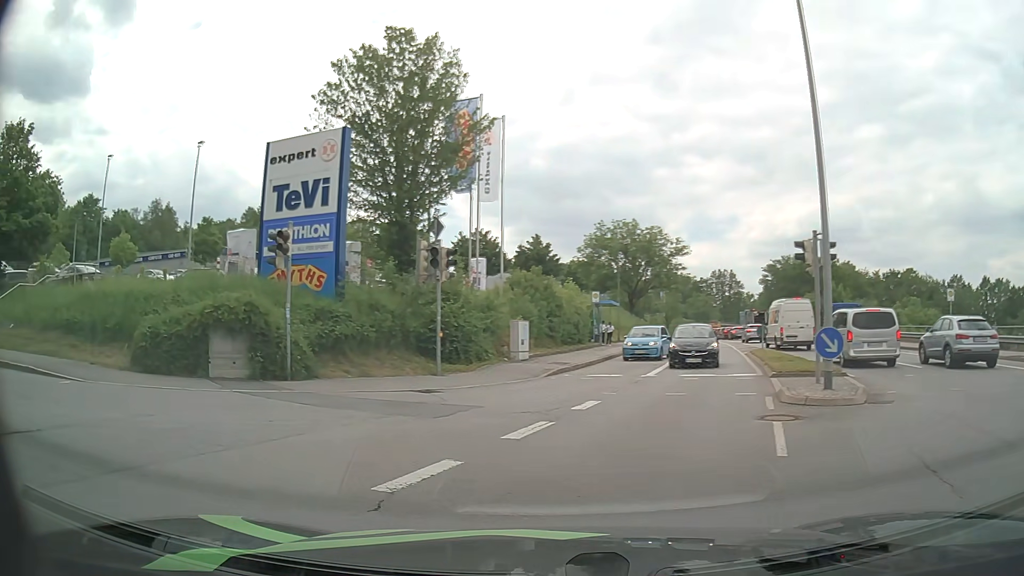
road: tertiary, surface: asphalt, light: Day
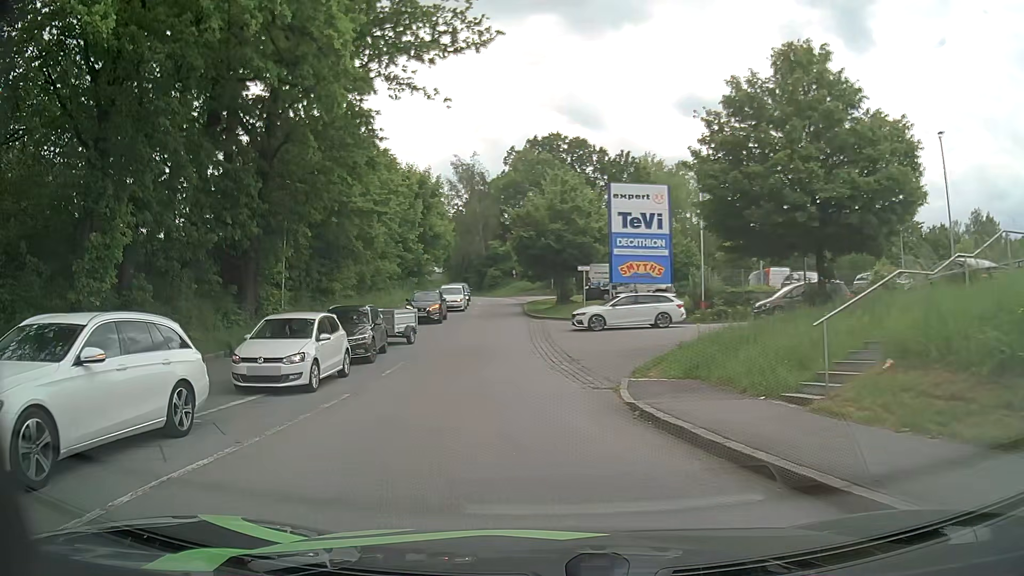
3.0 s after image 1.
(-8.6, +9.2) m; -72°
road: residential
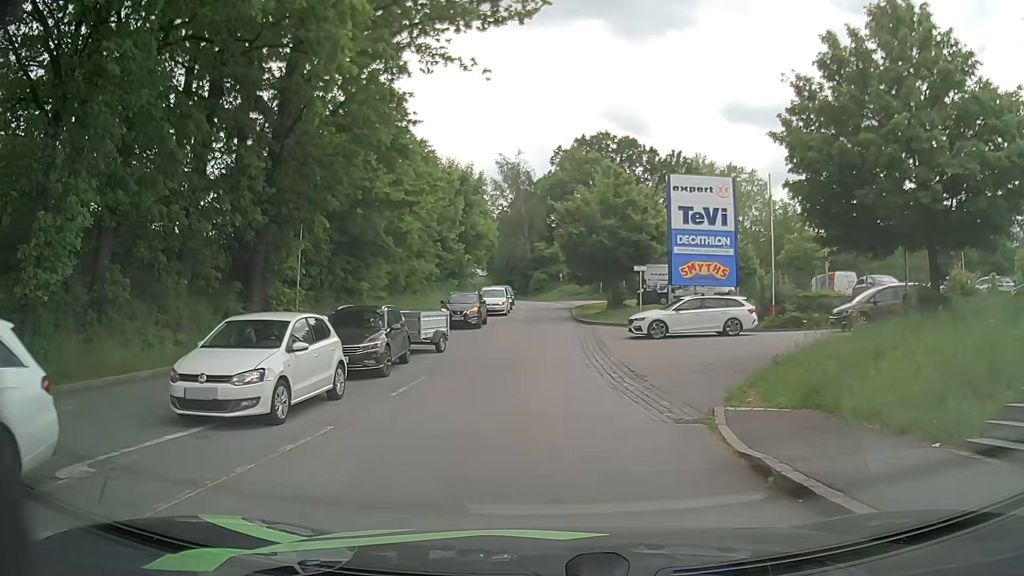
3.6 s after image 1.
(-0.2, +3.7) m; -4°
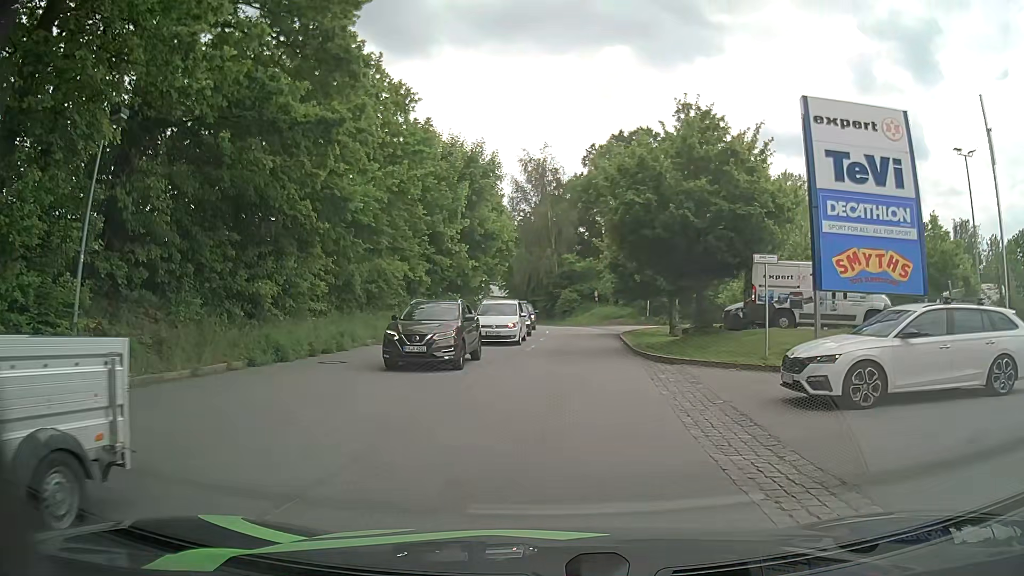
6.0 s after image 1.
(-0.5, +14.3) m; -3°
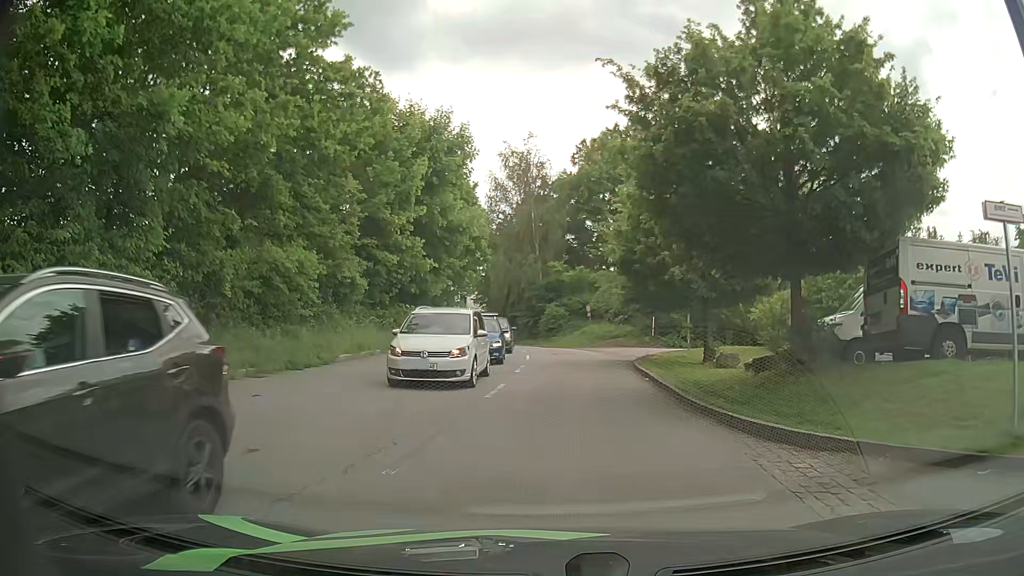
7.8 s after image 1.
(+0.1, +9.7) m; +2°
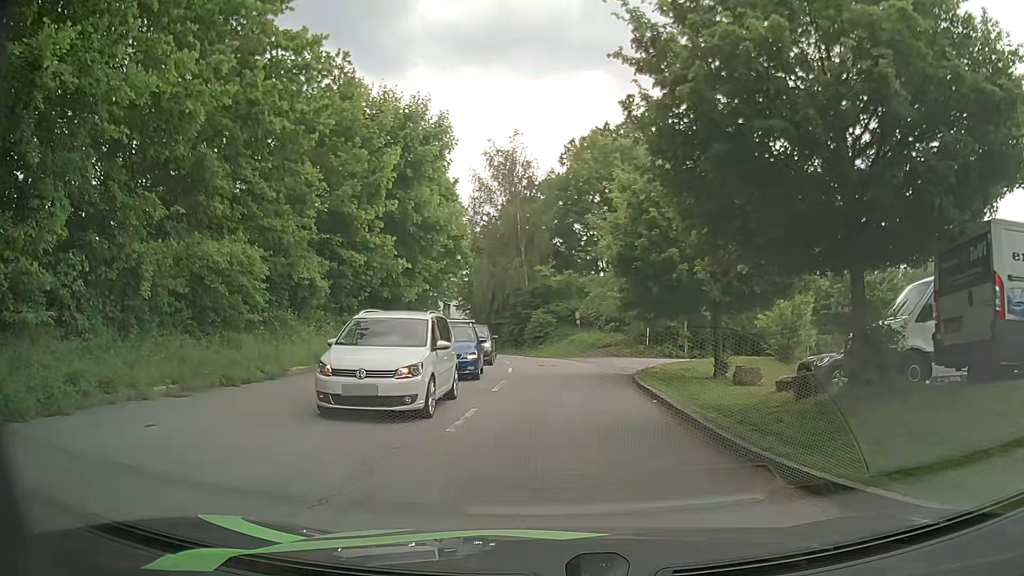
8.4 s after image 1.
(0.0, +3.1) m; -1°
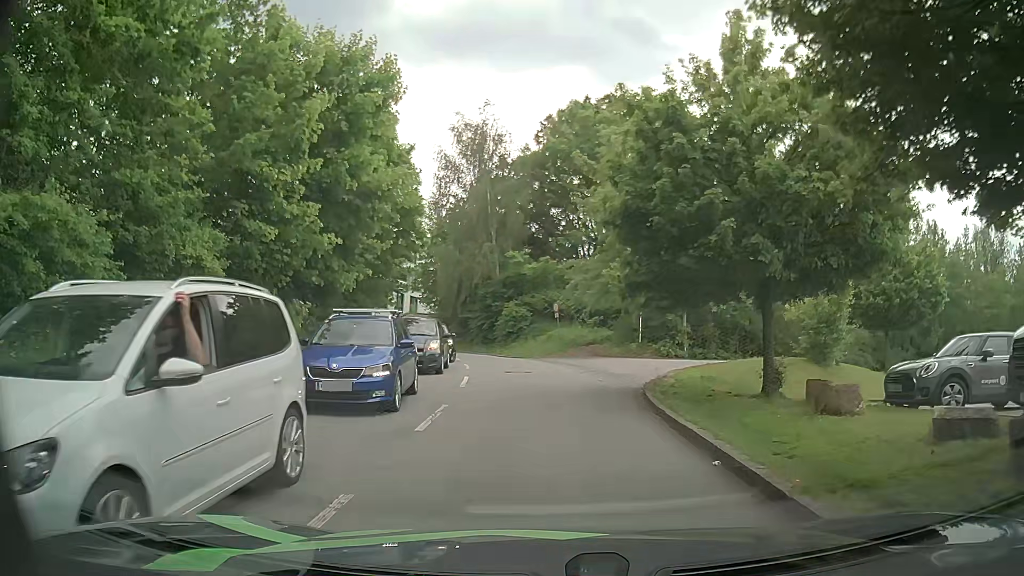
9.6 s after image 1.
(+0.2, +6.3) m; +2°
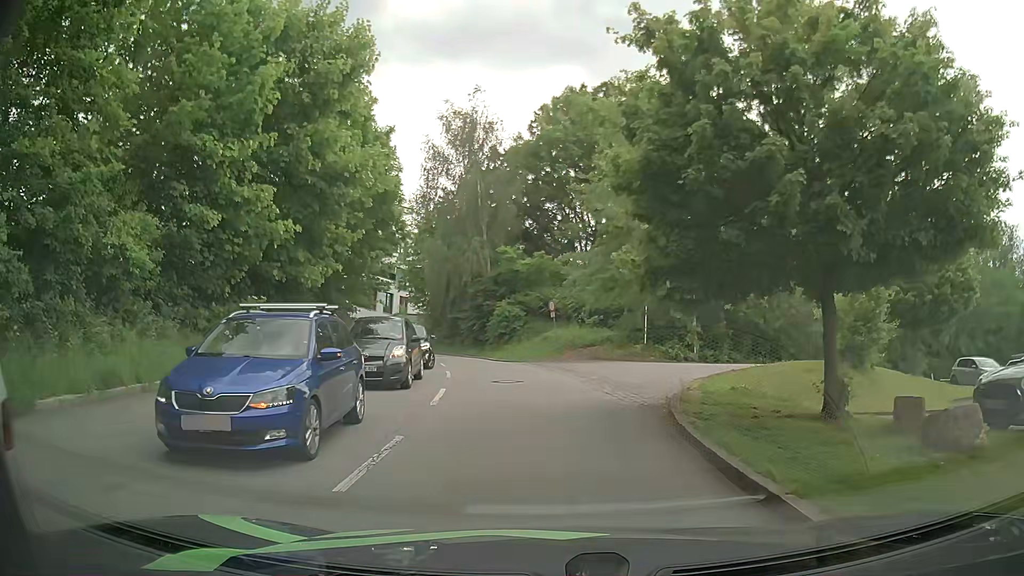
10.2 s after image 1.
(+0.1, +3.2) m; +1°
